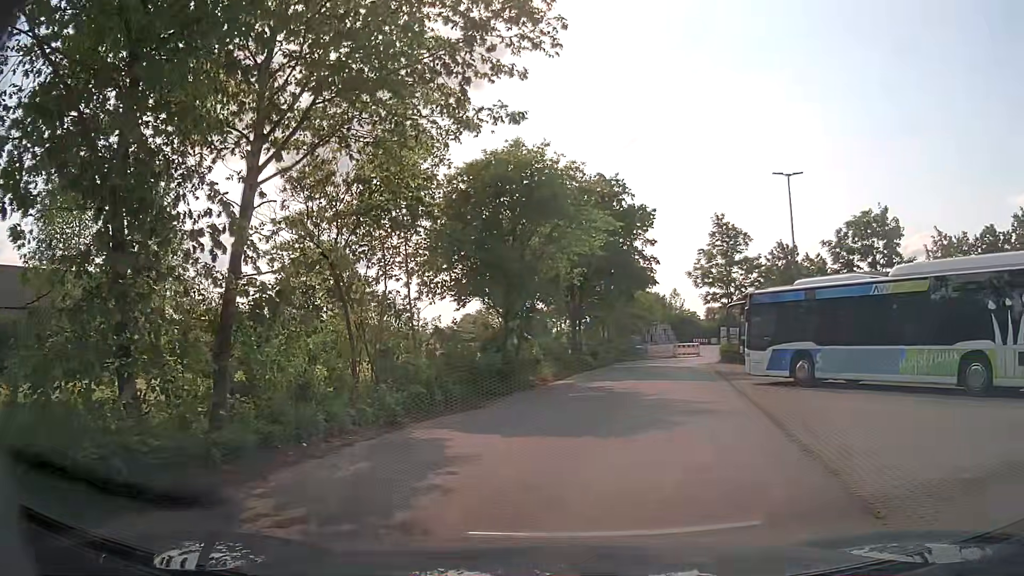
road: service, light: Day
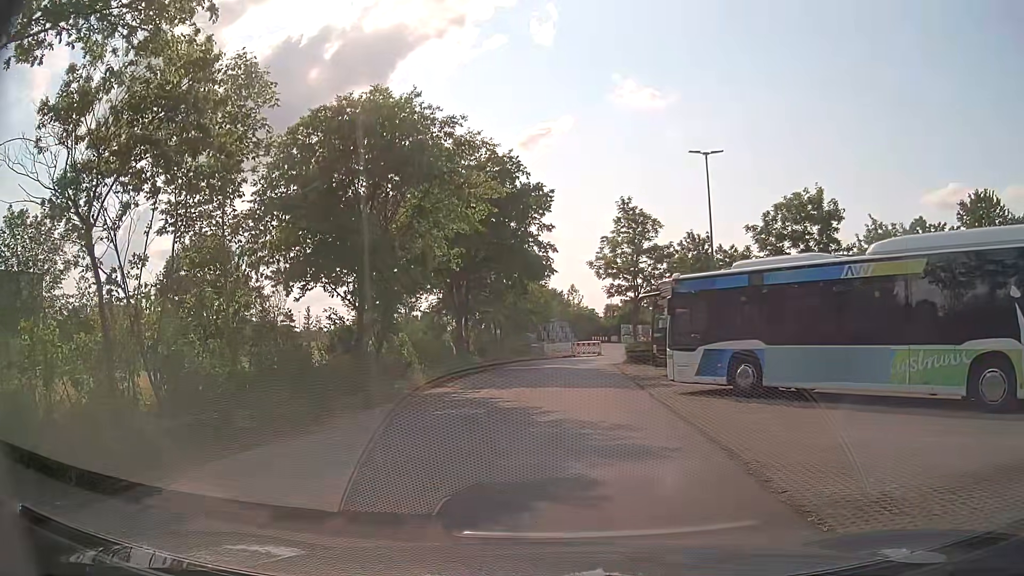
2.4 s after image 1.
(+0.6, +4.5) m; +11°
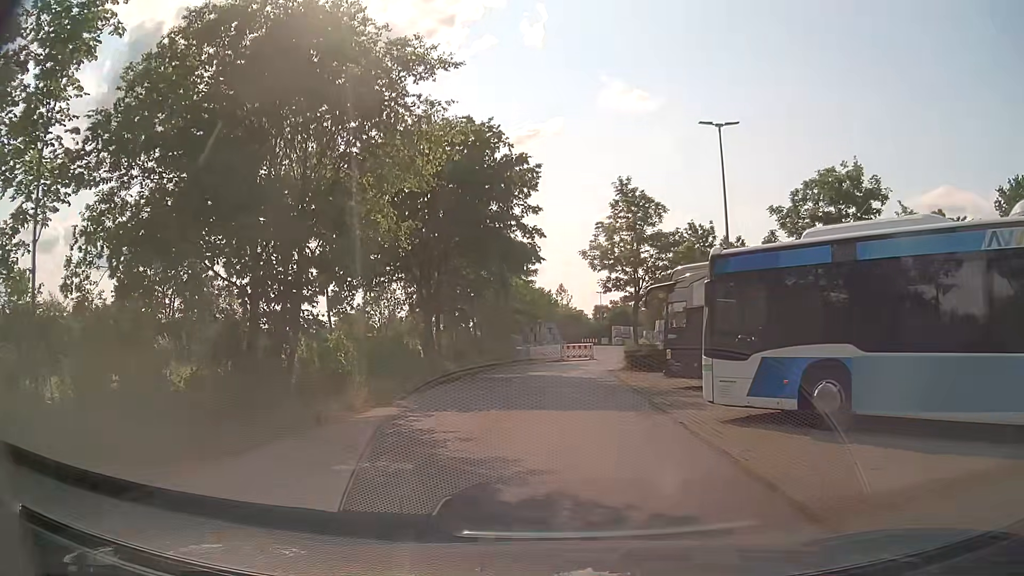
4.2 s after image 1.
(0.0, +5.5) m; 0°
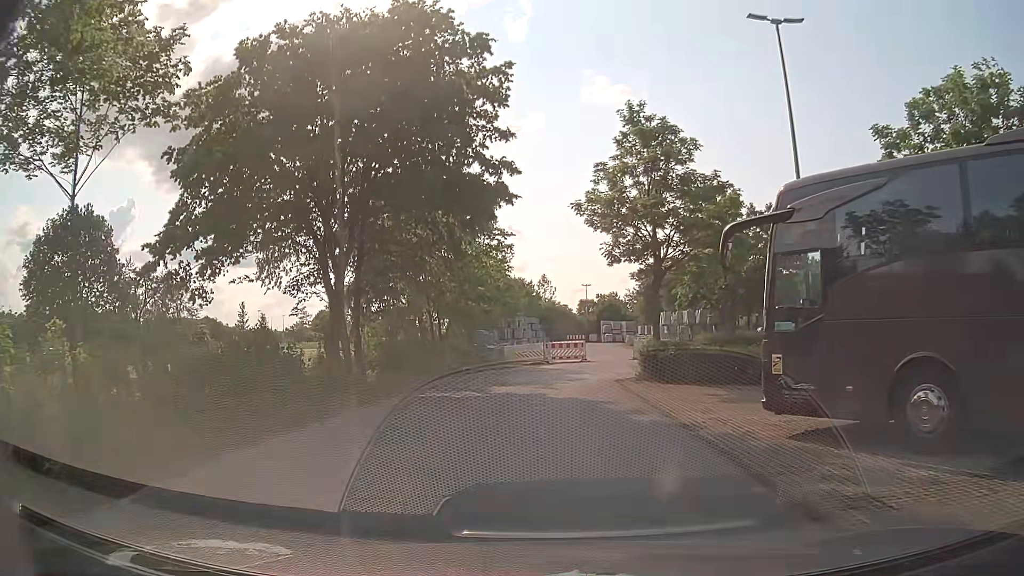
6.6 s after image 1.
(+0.1, +10.6) m; +1°
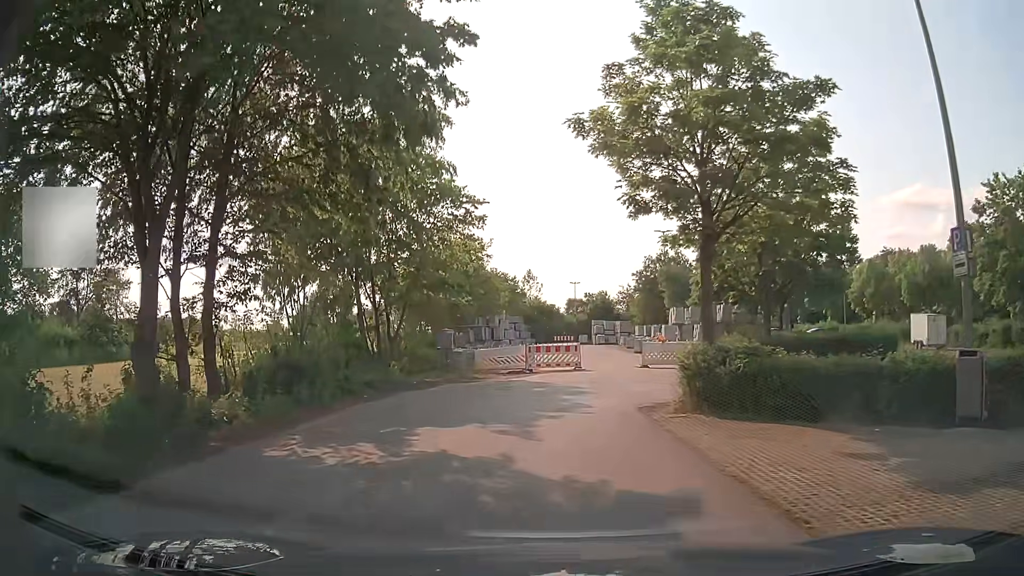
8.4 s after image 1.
(0.0, +8.3) m; 0°
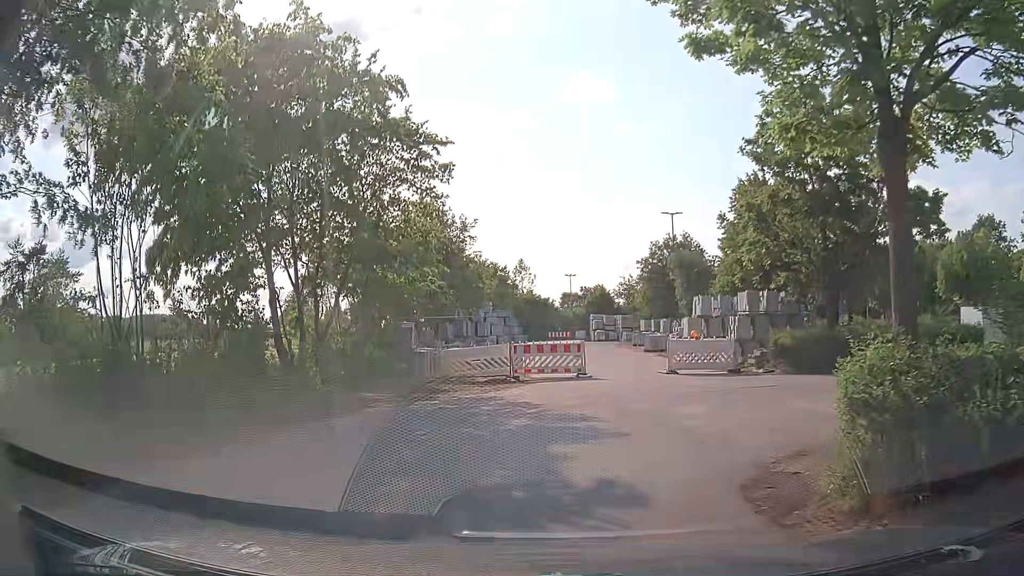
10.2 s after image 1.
(+0.1, +7.5) m; +2°
